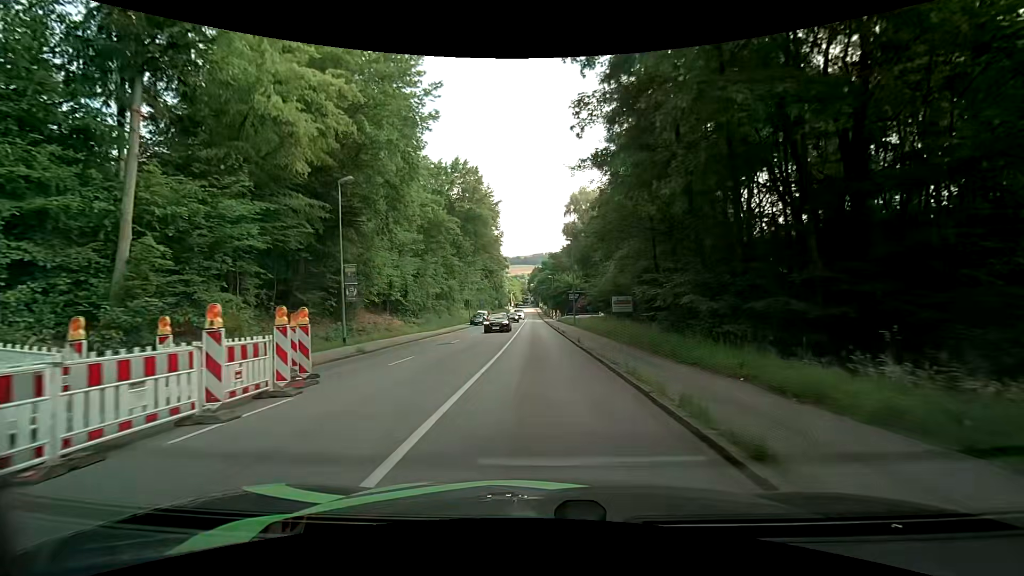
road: tertiary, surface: asphalt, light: Day
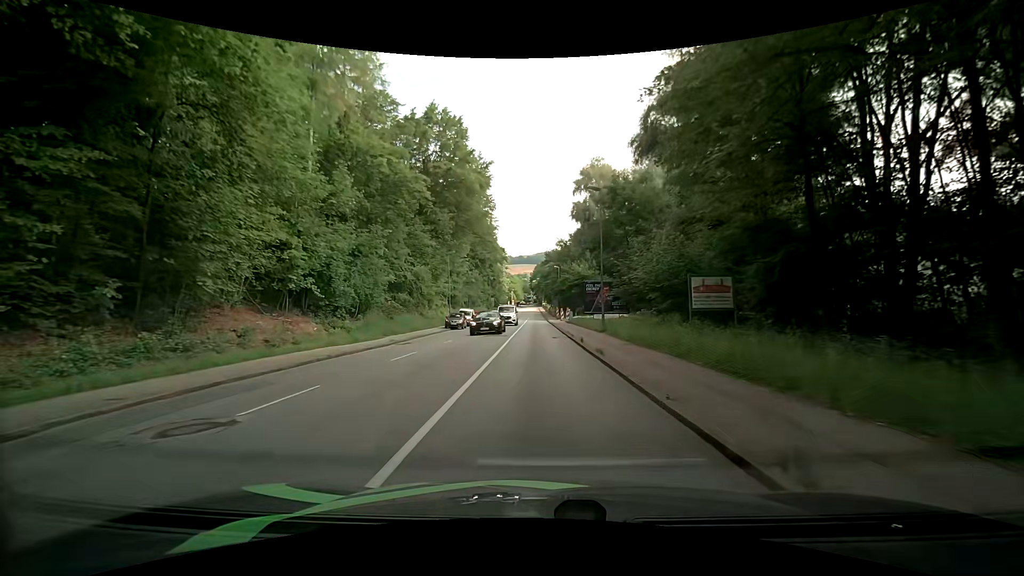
(-0.1, +18.7) m; 0°
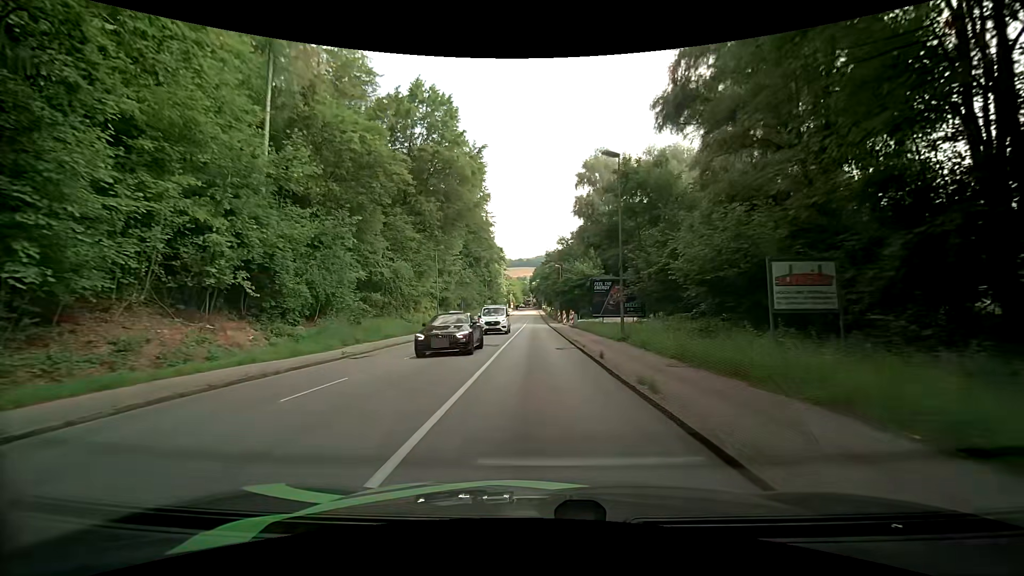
(0.0, +6.5) m; 0°
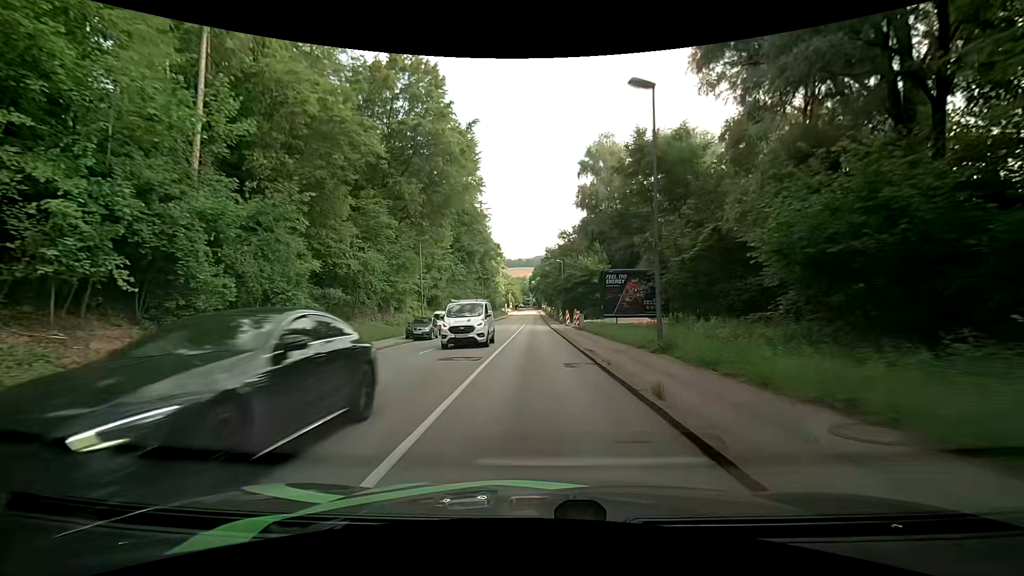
(-0.1, +6.5) m; 0°
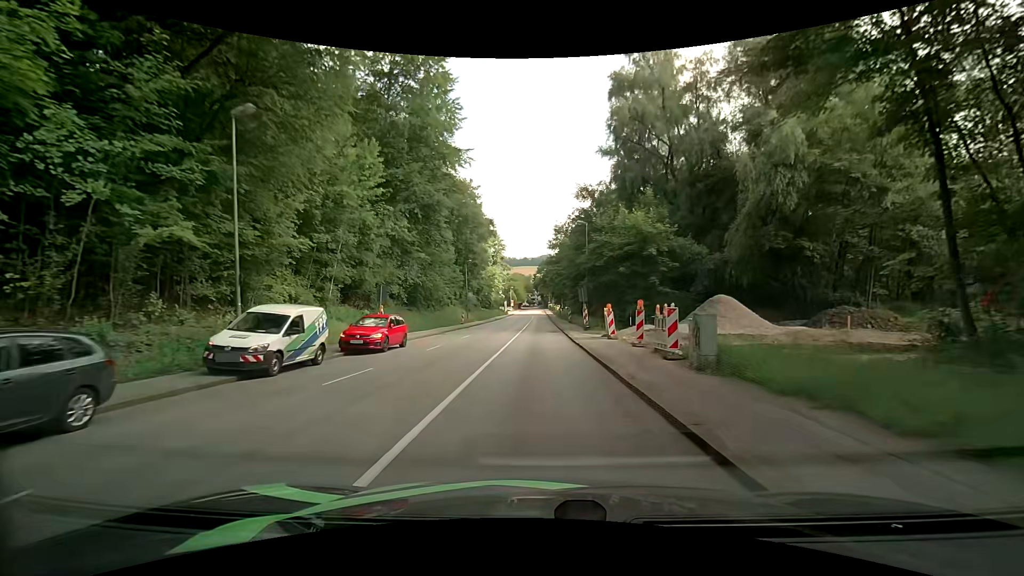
(-0.1, +27.0) m; 0°
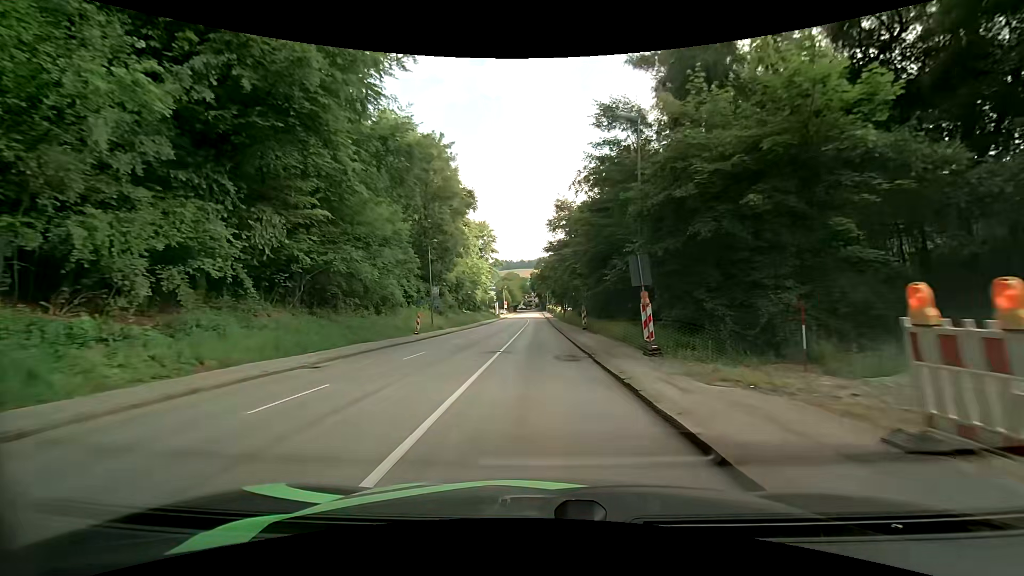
(-0.1, +20.7) m; 0°
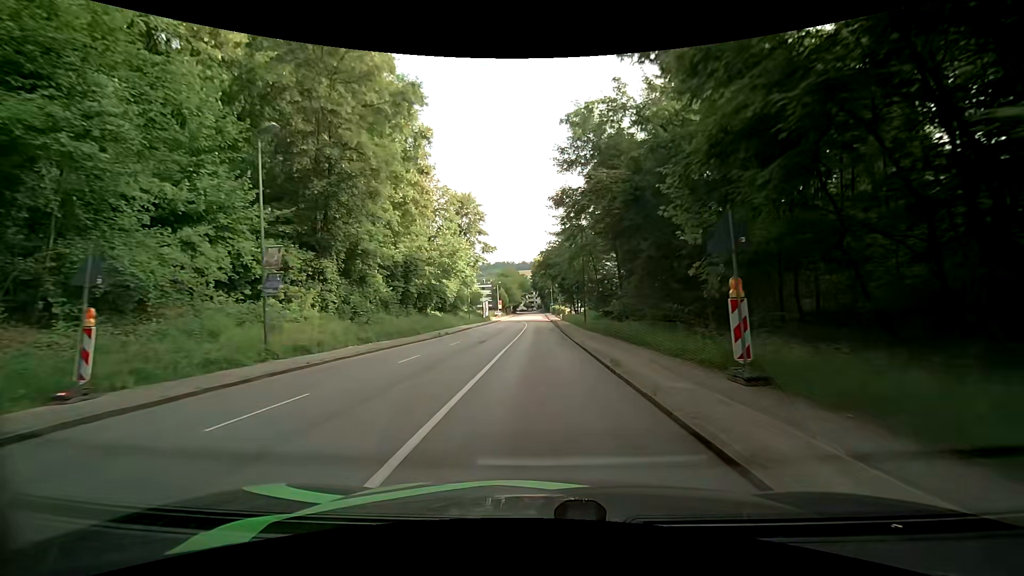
(0.0, +28.0) m; 0°
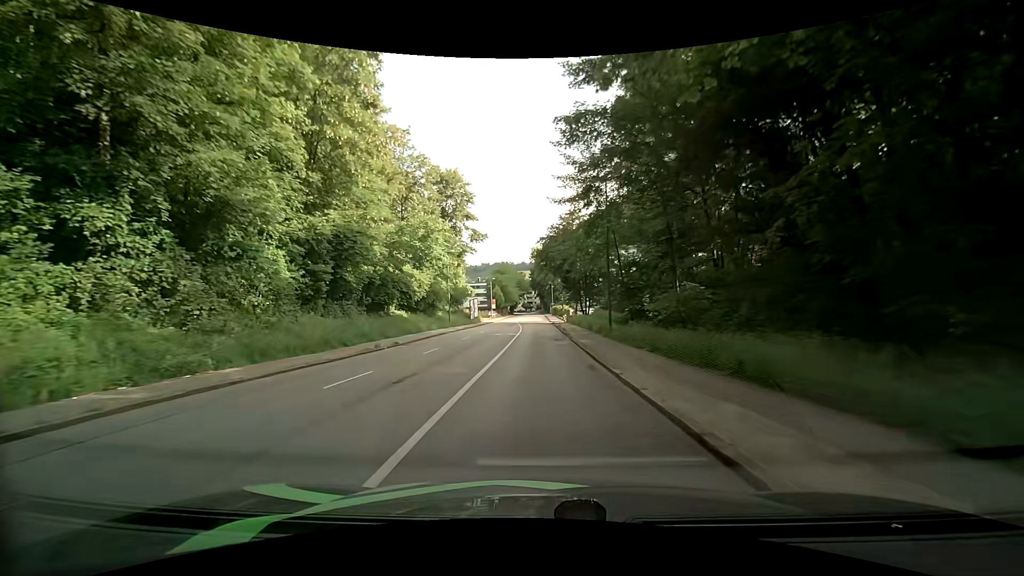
(0.0, +14.4) m; 0°
(0, +10) (0, +20) (0, +30) (0, +40) (0, +50) (0, +60) (0, +70) (0, +80) (0, +90) (0, +100) m
